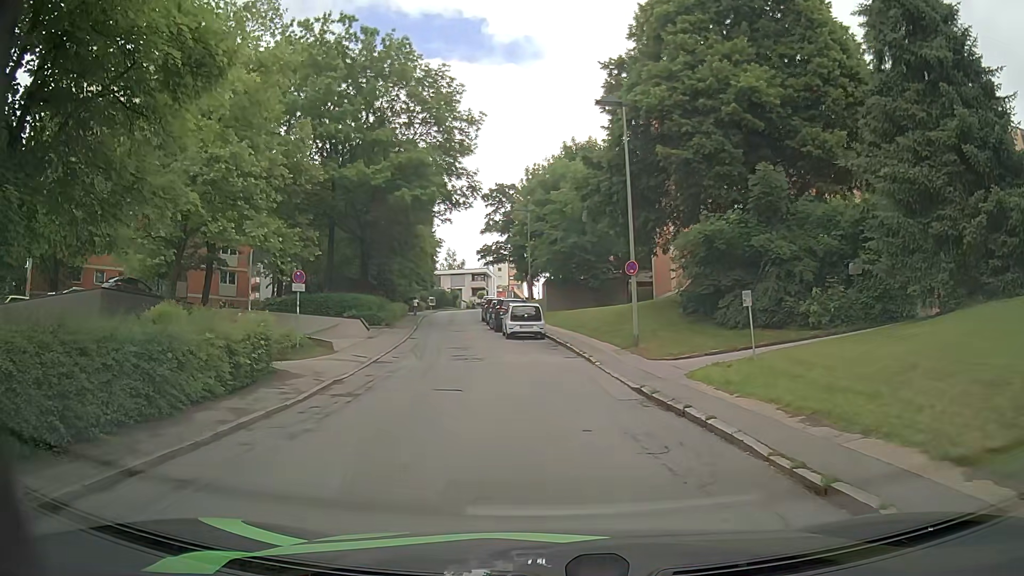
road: residential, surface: asphalt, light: Day
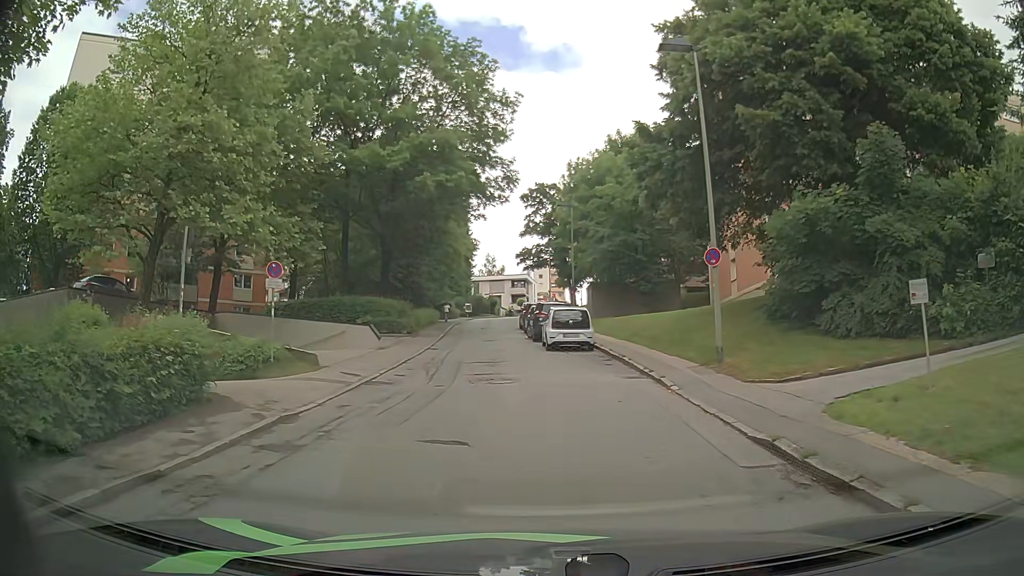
(-0.1, +5.2) m; -3°
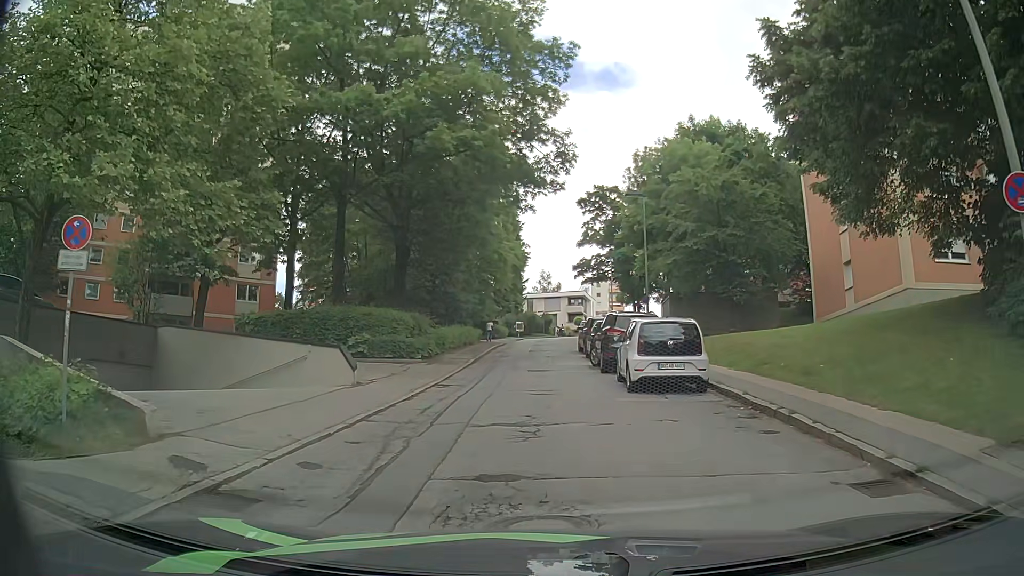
(-0.4, +9.4) m; -6°
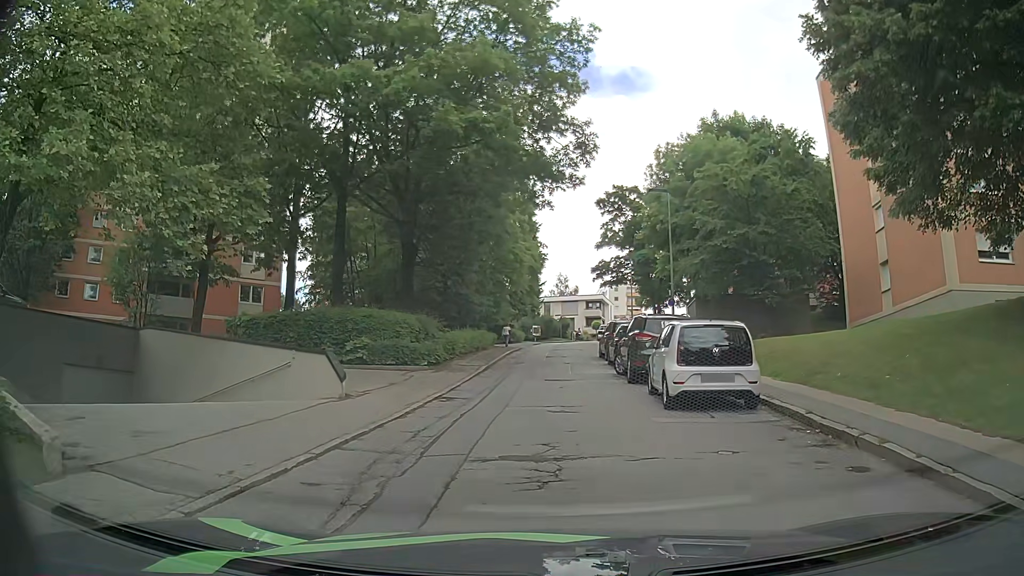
(0.0, +2.2) m; -1°
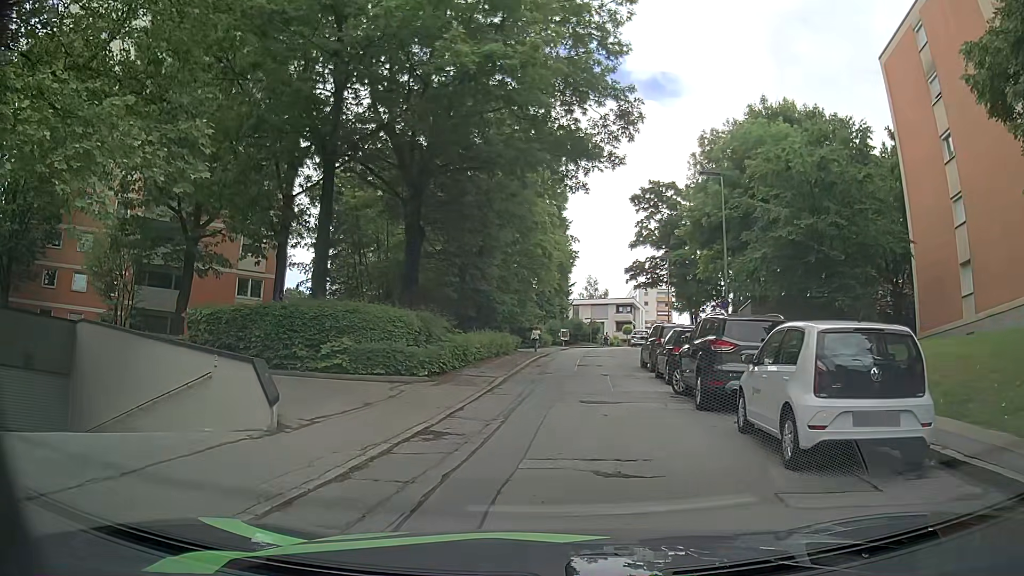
(-0.1, +4.8) m; -3°
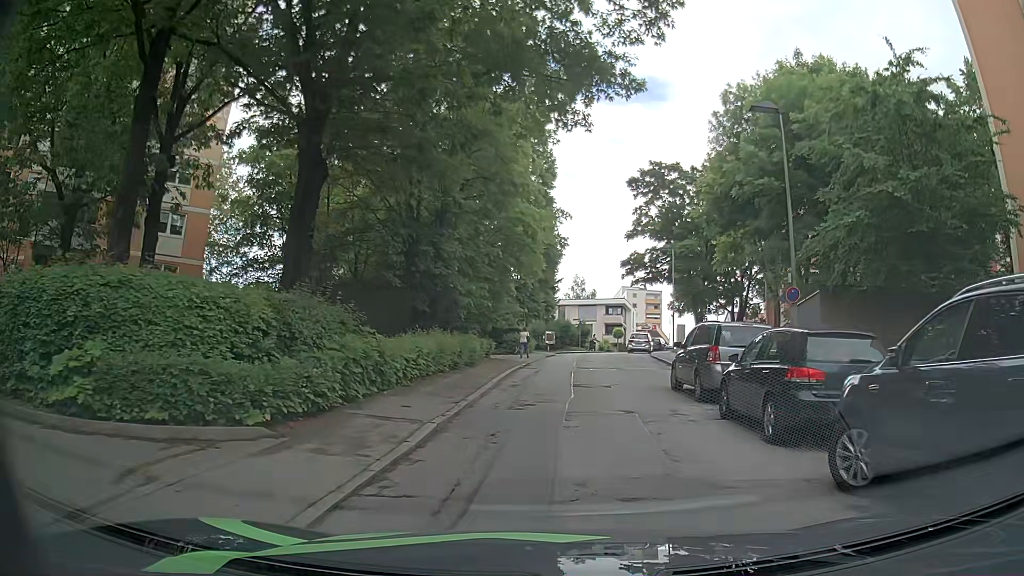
(+0.3, +9.2) m; +1°
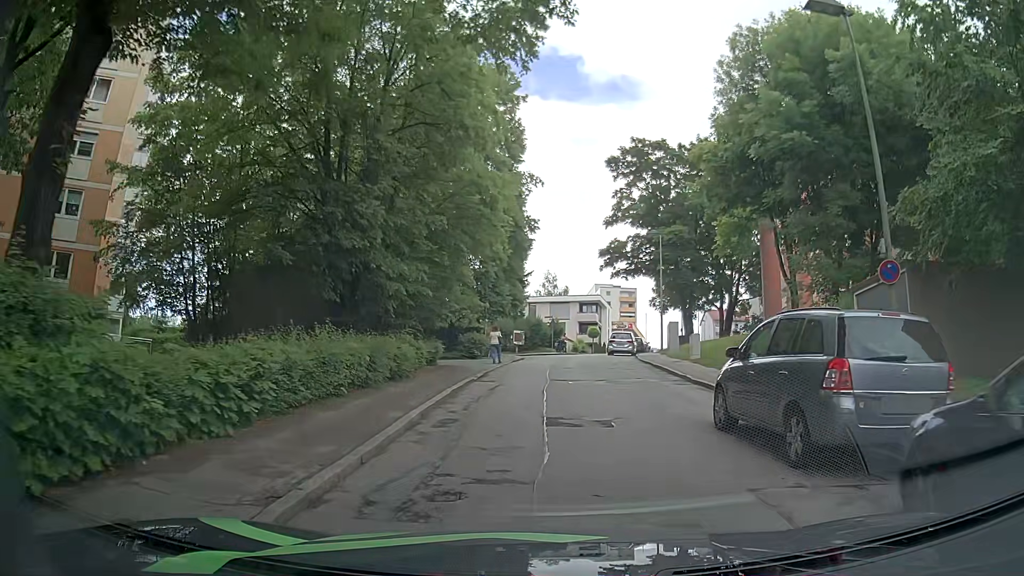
(+0.4, +7.0) m; +4°
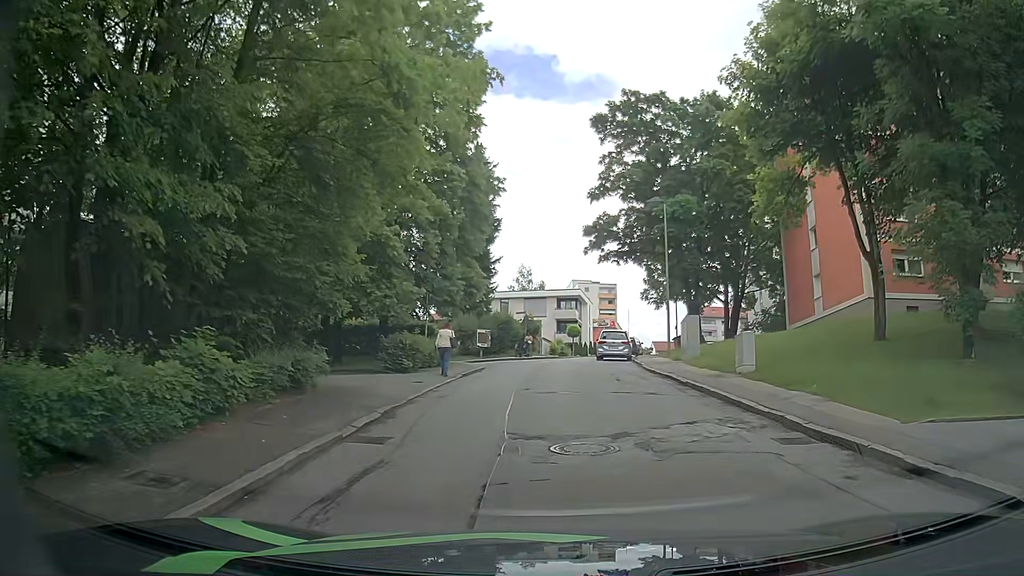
(+0.2, +10.2) m; +2°
